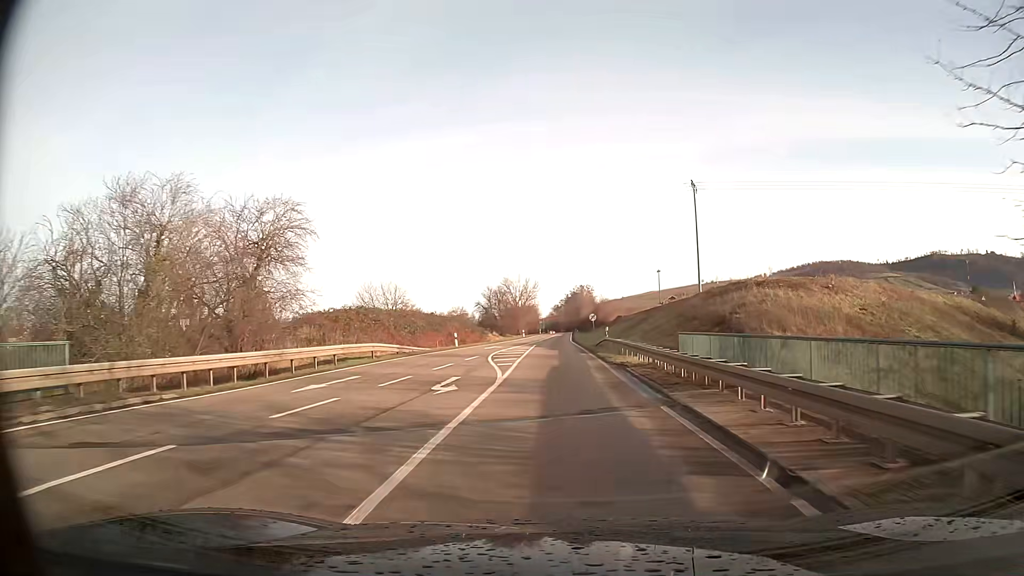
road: primary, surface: asphalt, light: Day
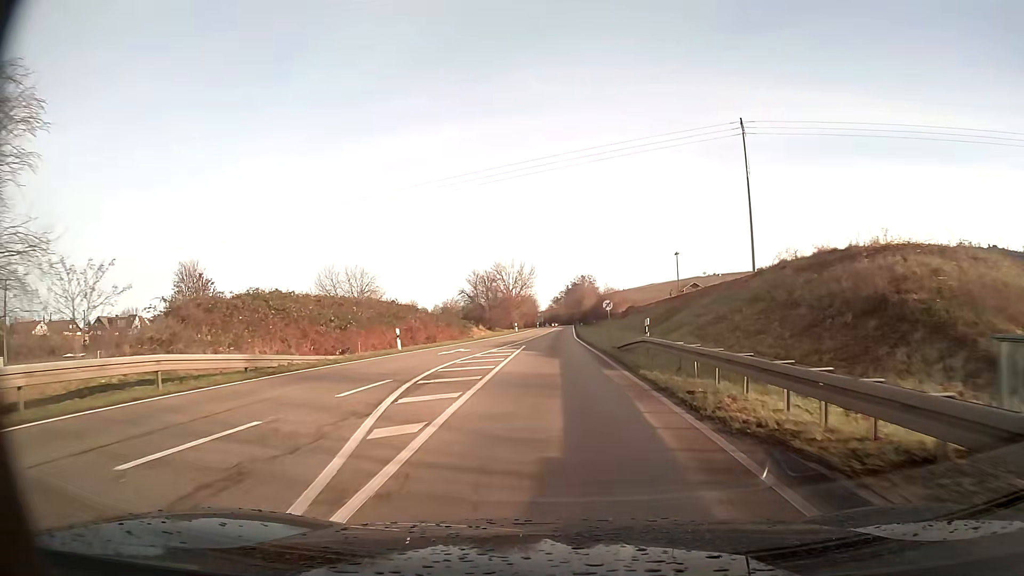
(0.0, +17.1) m; 0°
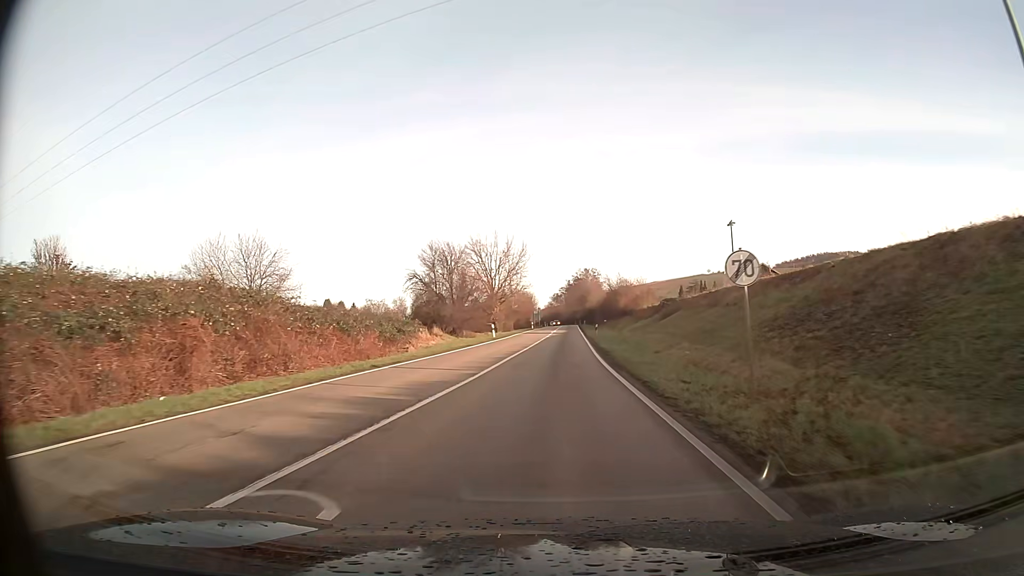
(0.0, +29.3) m; 0°
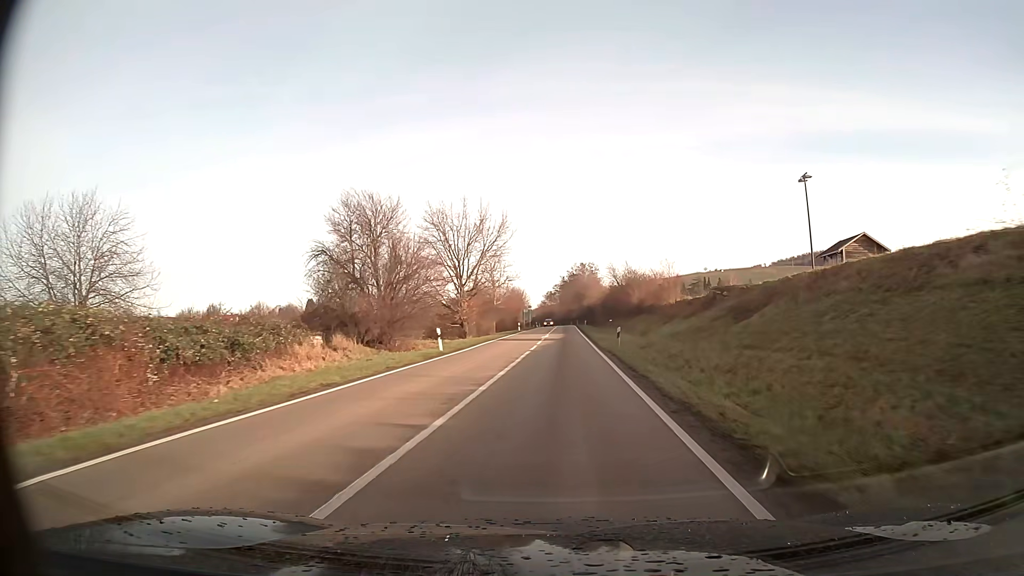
(+0.1, +21.3) m; +1°
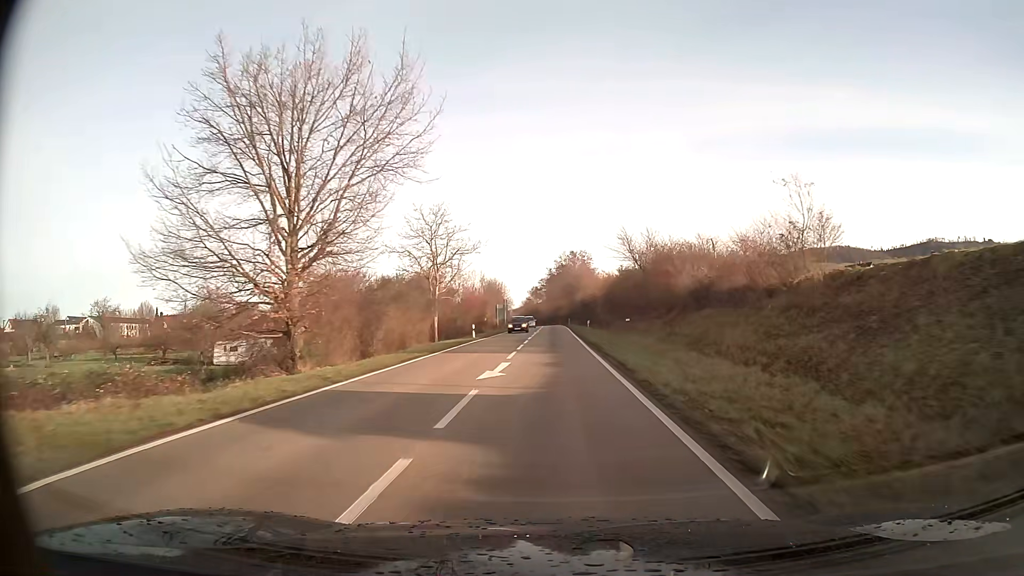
(+0.3, +32.9) m; +1°
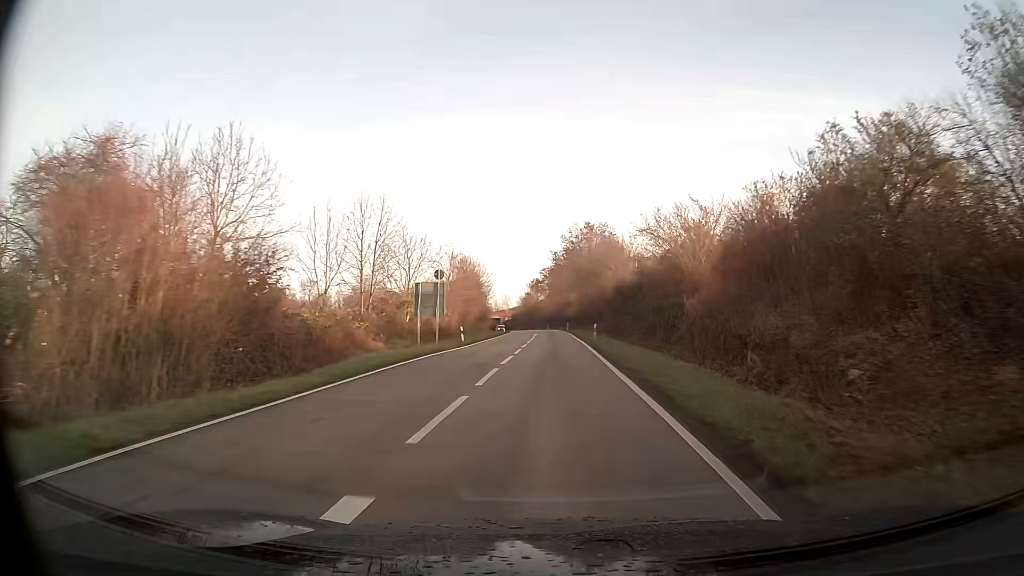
(-0.2, +56.6) m; 0°
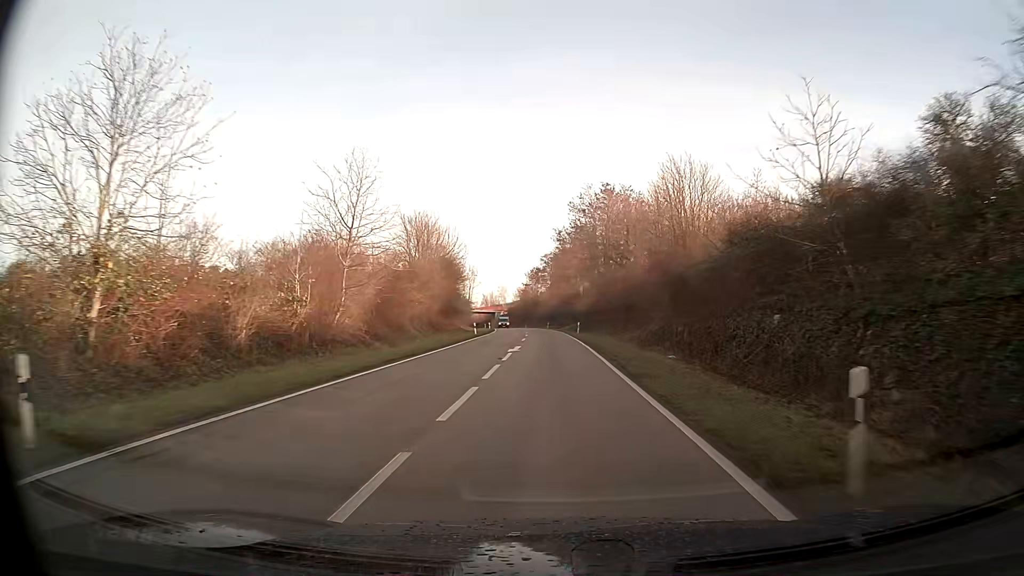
(-0.1, +34.4) m; 0°
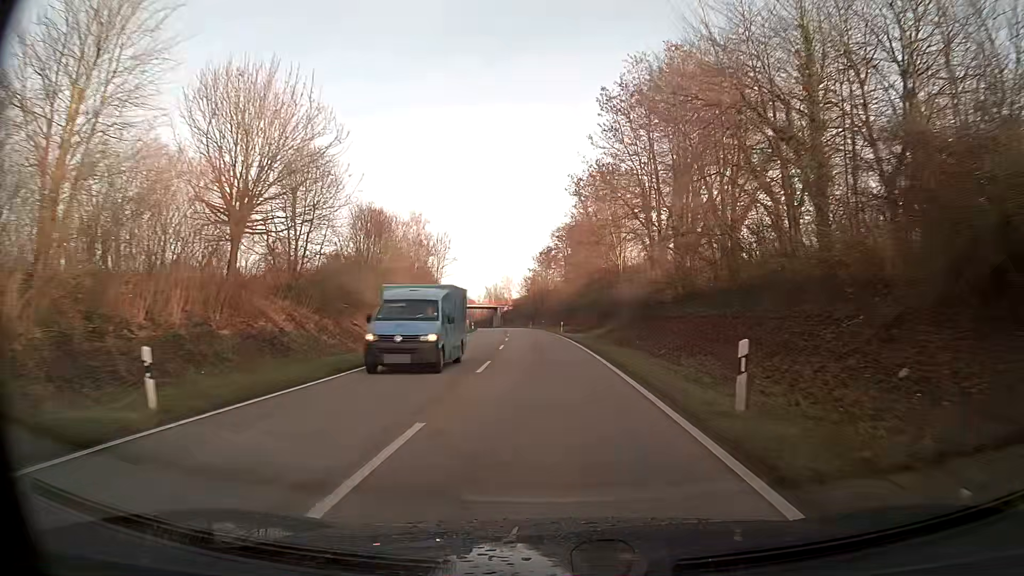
(-0.5, +46.6) m; -2°
